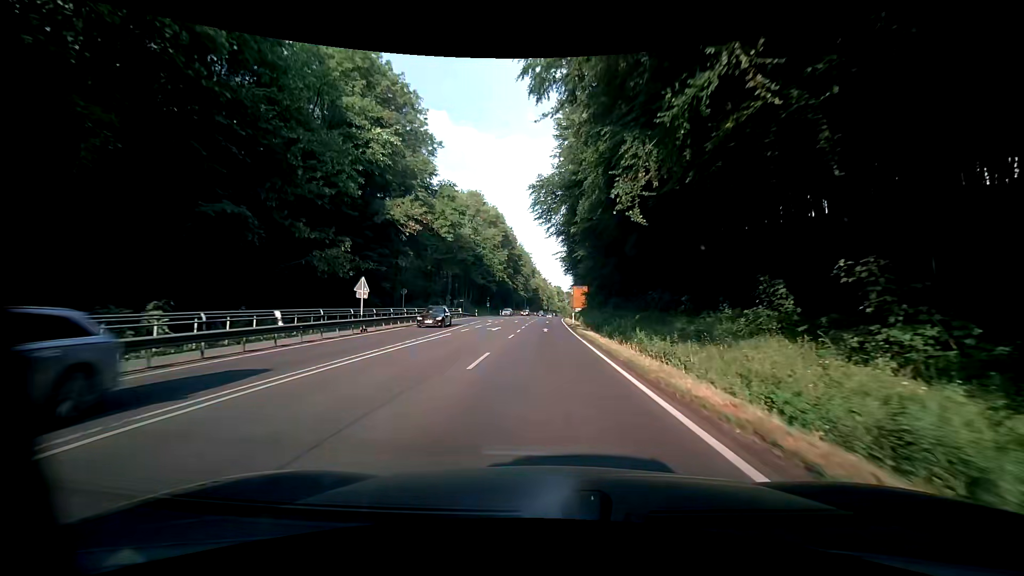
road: primary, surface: asphalt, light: Day
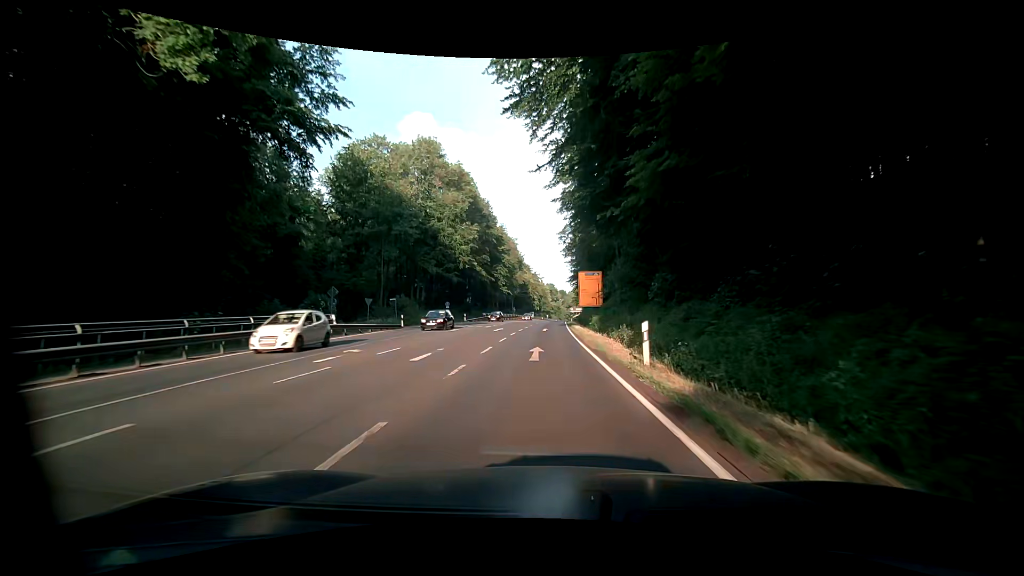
(+0.1, +38.2) m; +1°
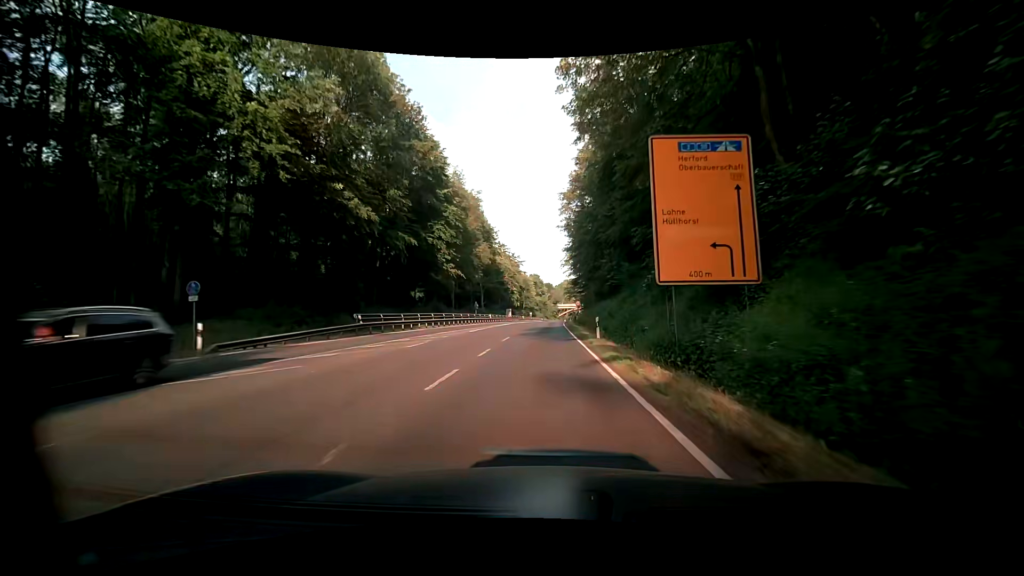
(-0.1, +49.1) m; +1°
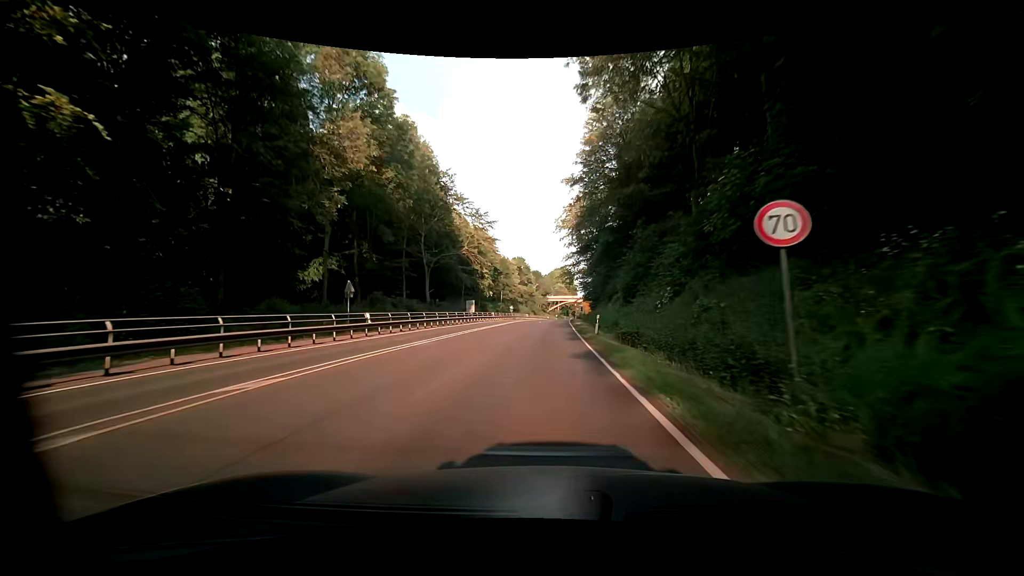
(+0.2, +50.4) m; +1°
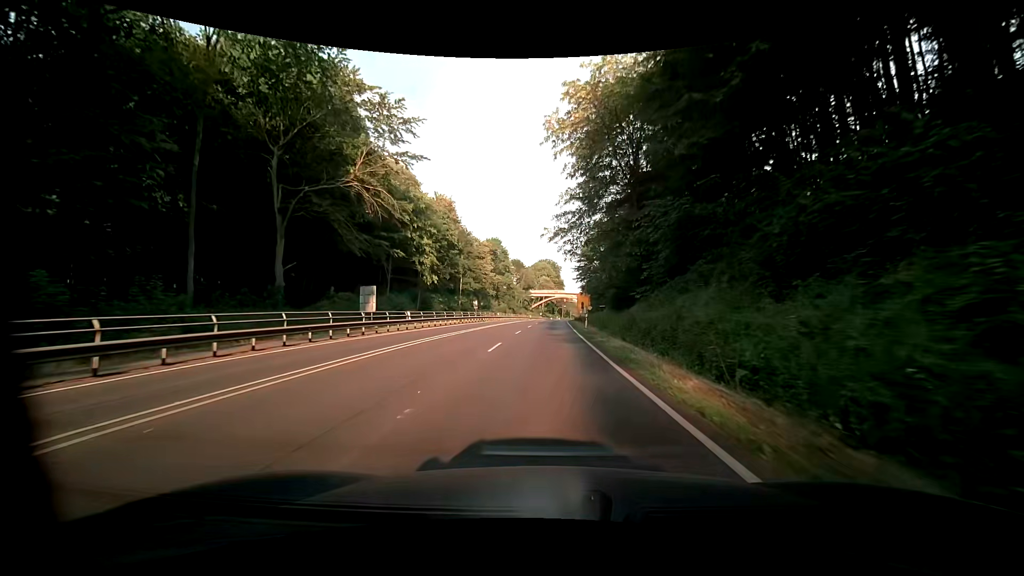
(+0.6, +40.4) m; +3°
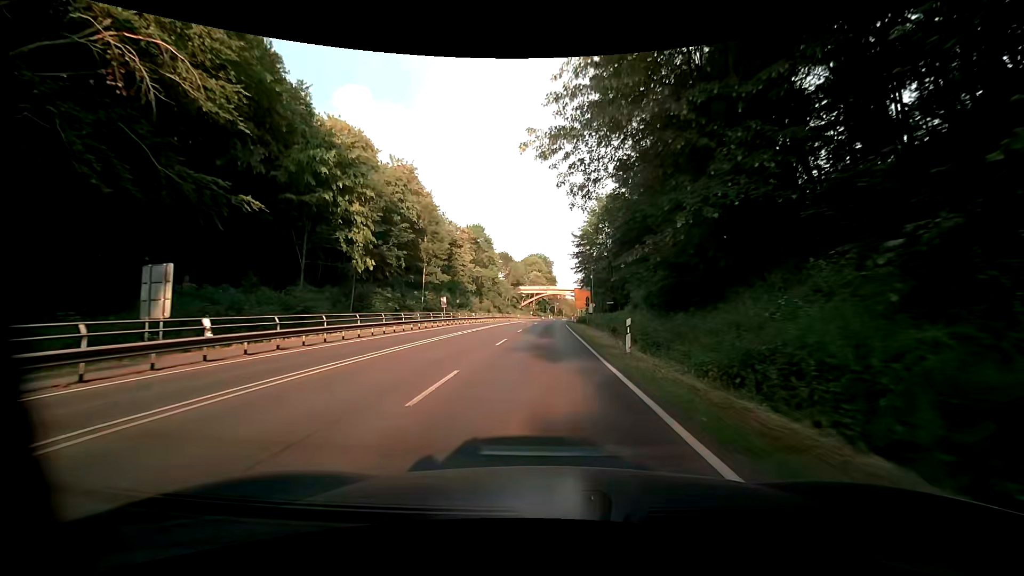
(-0.1, +20.2) m; 0°
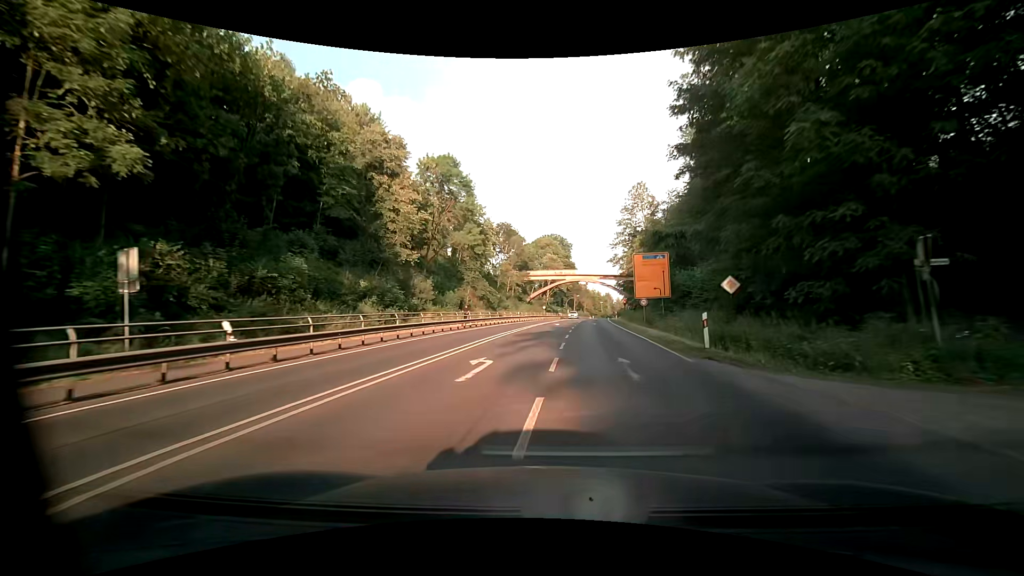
(-0.6, +50.6) m; -2°
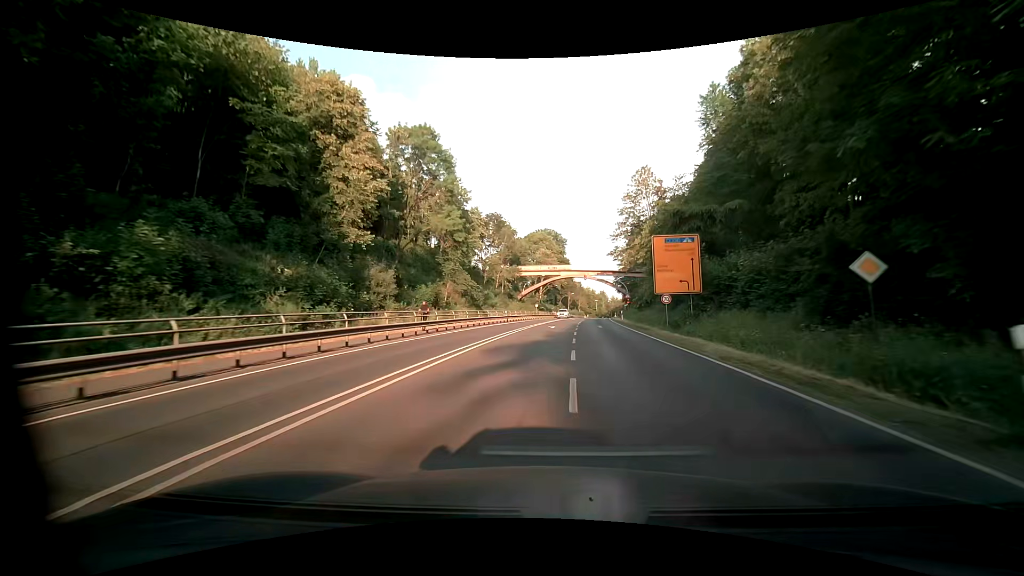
(+0.1, +10.1) m; +1°
